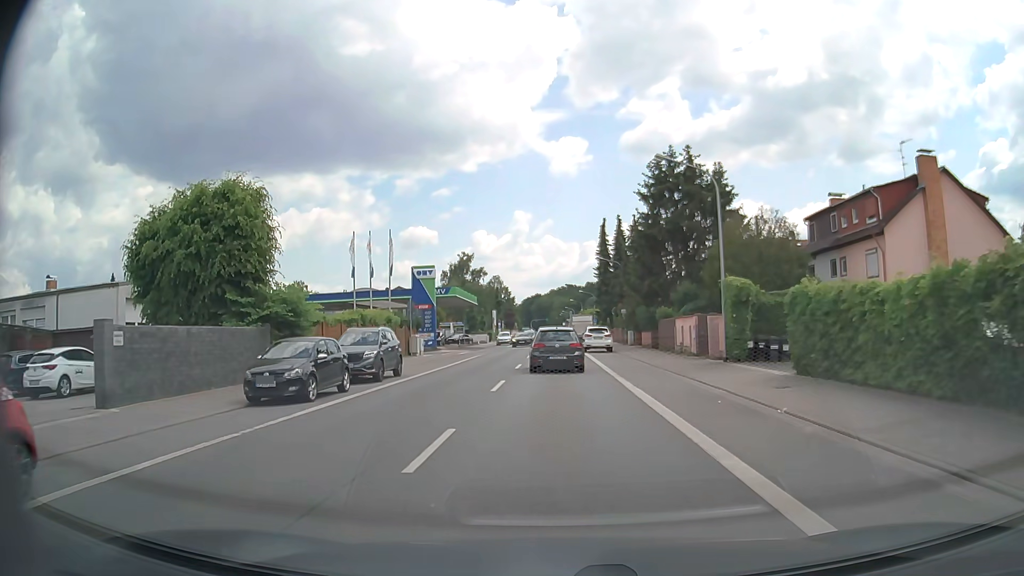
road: primary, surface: asphalt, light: Day
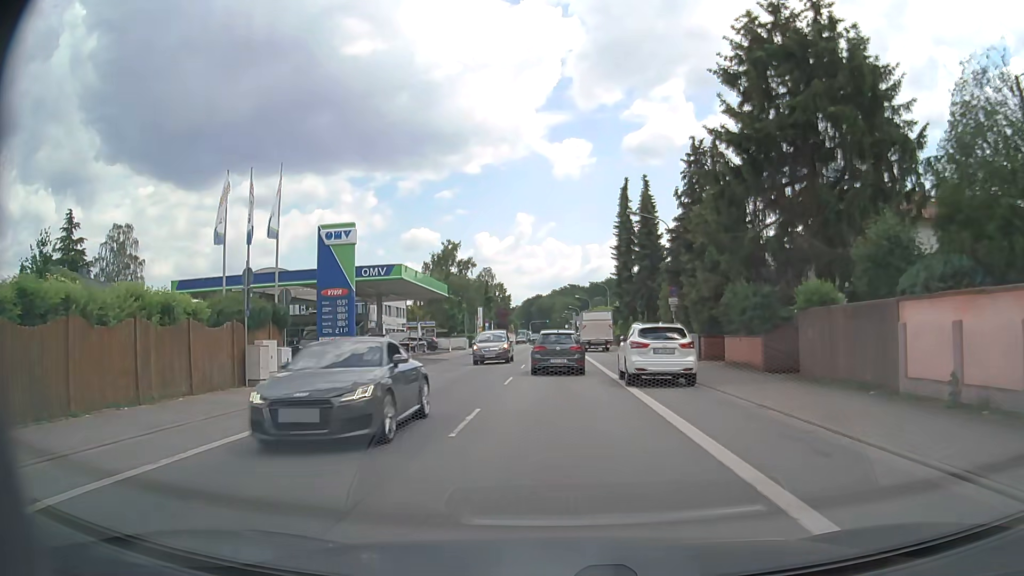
(0.0, +24.4) m; 0°
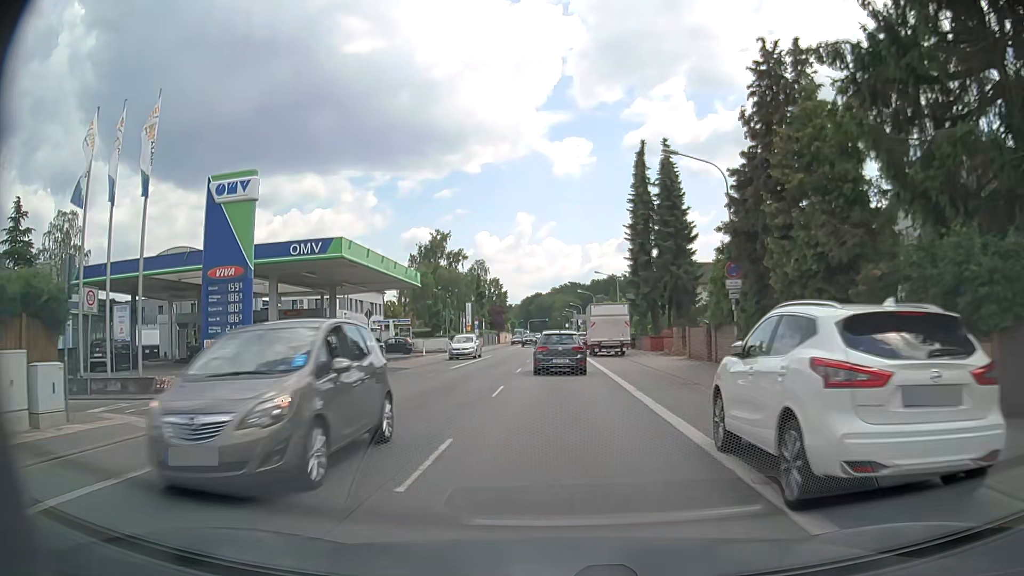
(0.0, +12.2) m; 0°
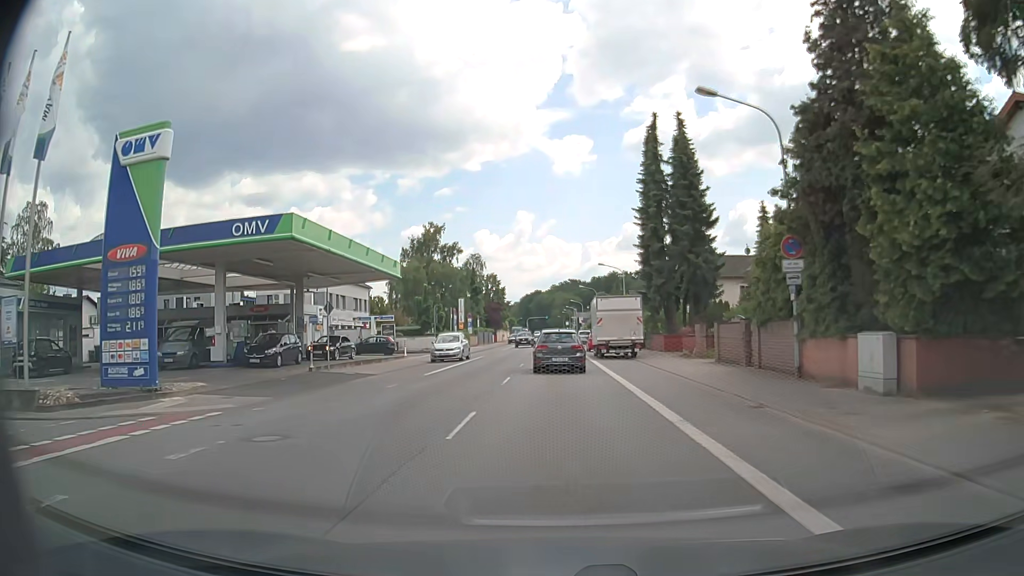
(0.0, +6.1) m; 0°
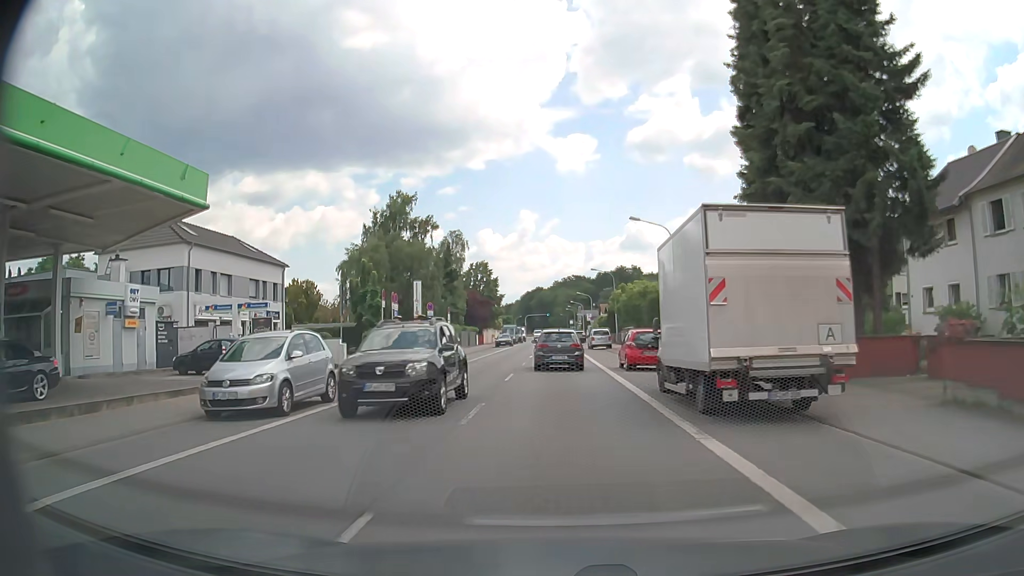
(-0.2, +24.7) m; -1°
(0, +10) (0, +20) (0, +30) (0, +40) (0, +50) (0, +60) (0, +70) (0, +80) (0, +90) (0, +100) m
